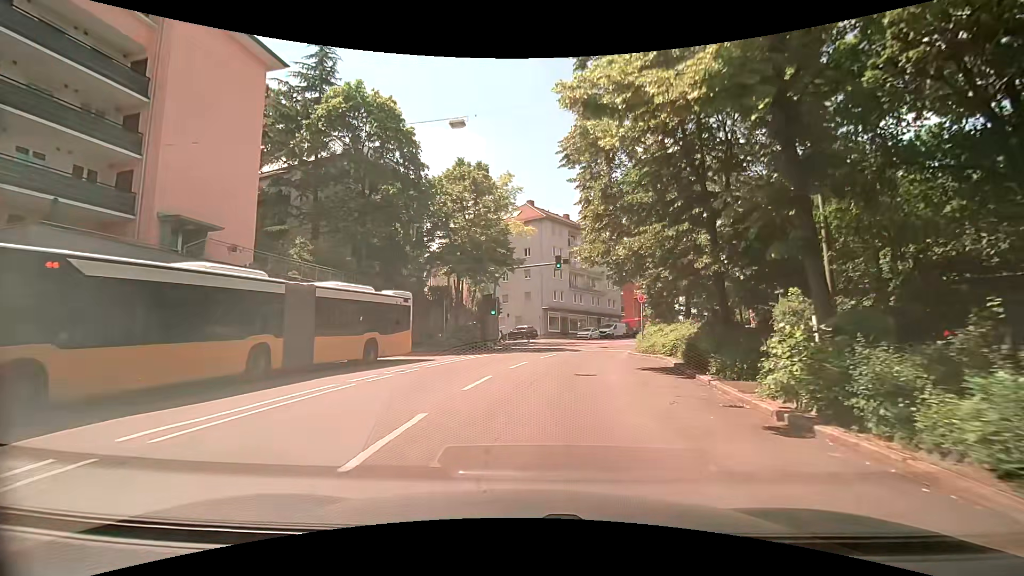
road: secondary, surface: asphalt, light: Day
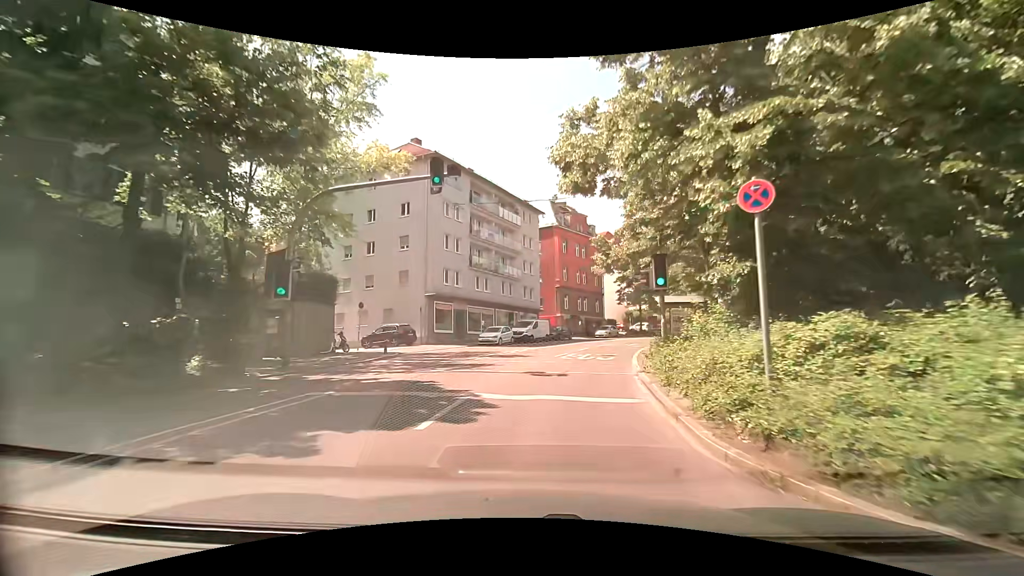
(+1.8, +21.9) m; +9°
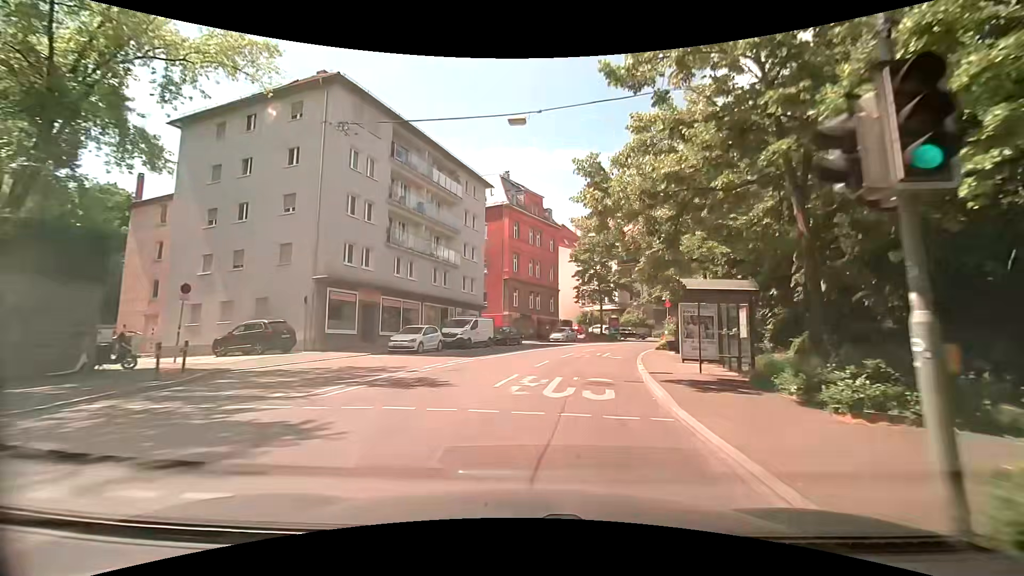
(+0.8, +11.1) m; +7°
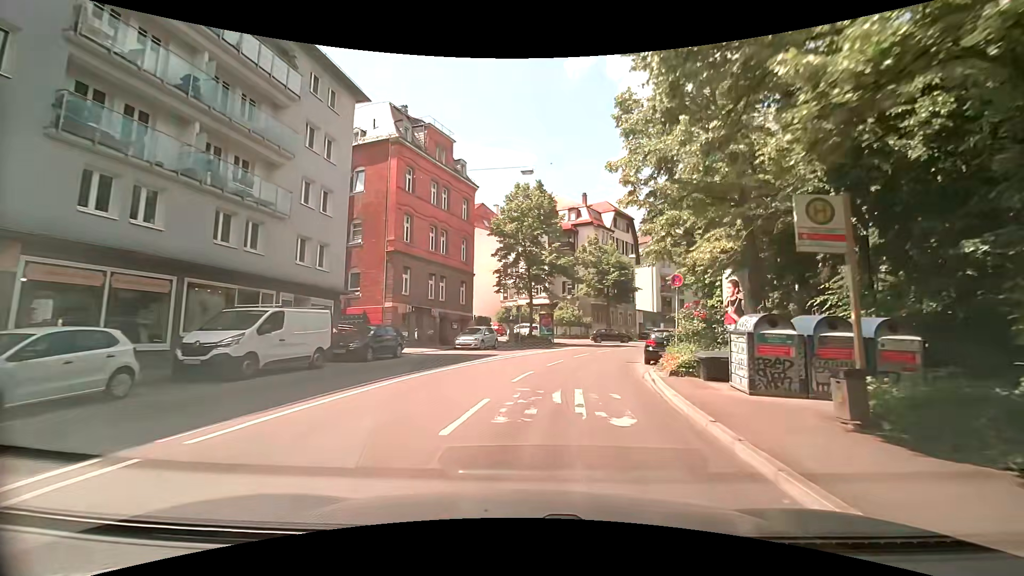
(+1.4, +16.8) m; +10°
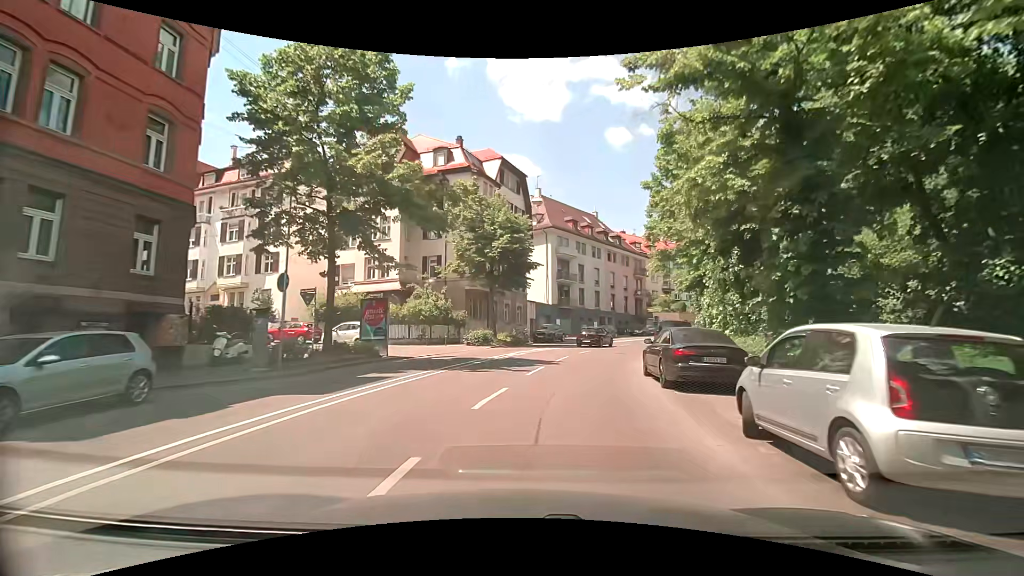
(+2.5, +21.9) m; +15°
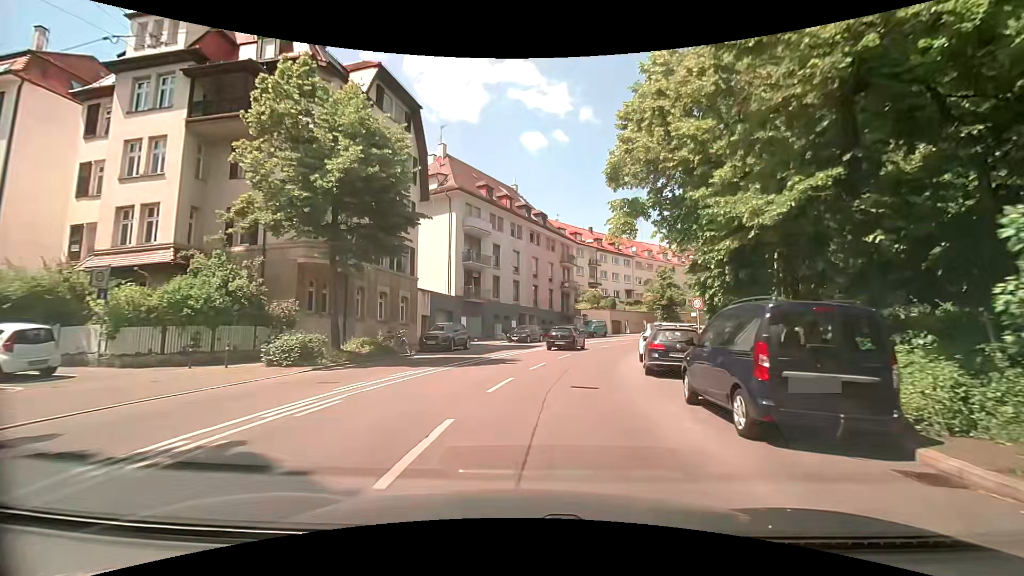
(+1.1, +16.1) m; +8°
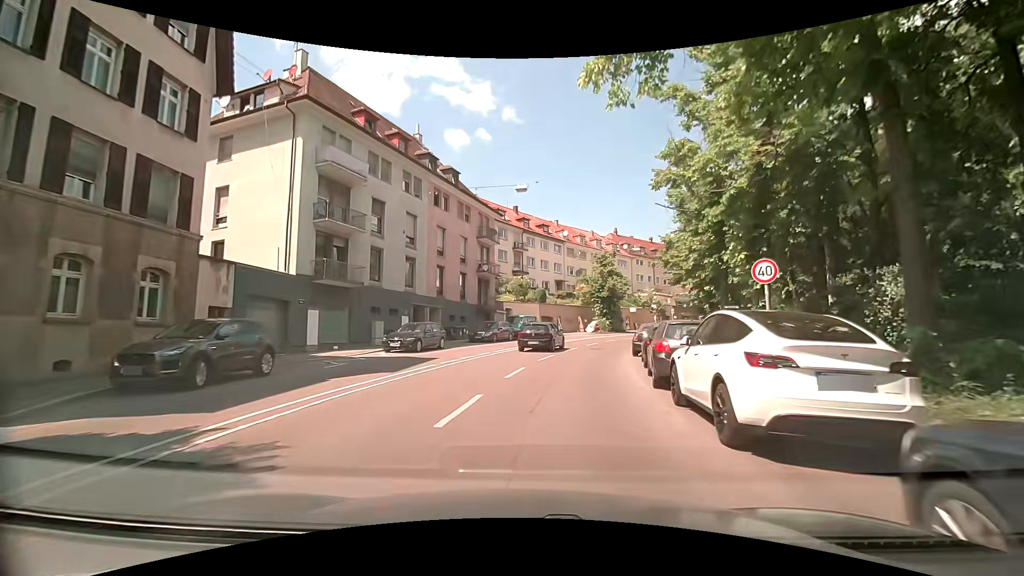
(+1.4, +15.6) m; +10°
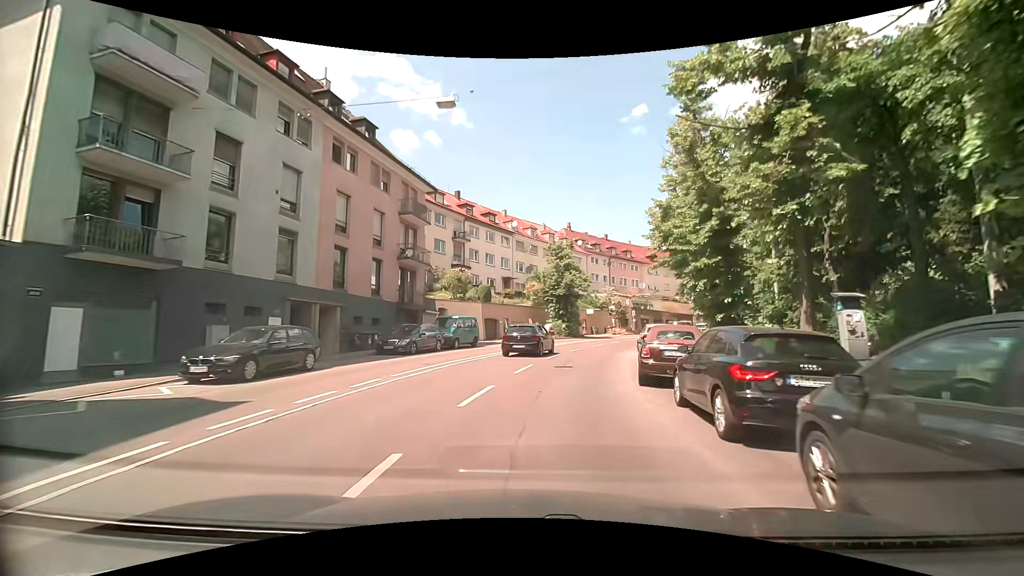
(+0.5, +10.2) m; +6°
(+1, +10) (+2, +20) (+5, +29) (+8, +39) (+12, +48) (+18, +56) (+24, +64) (+31, +71) (+39, +78) (+47, +83) m
